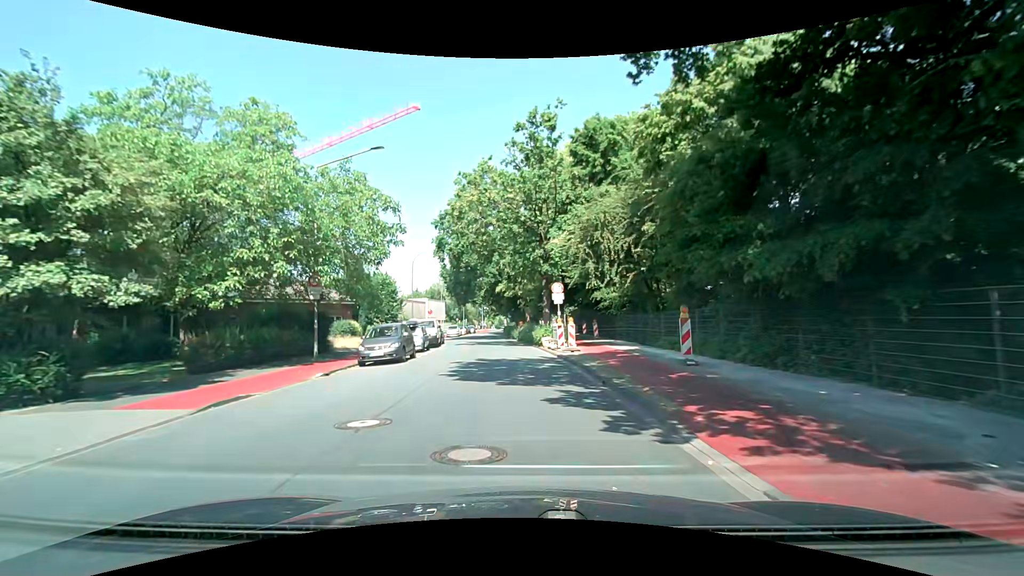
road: tertiary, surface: asphalt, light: Day
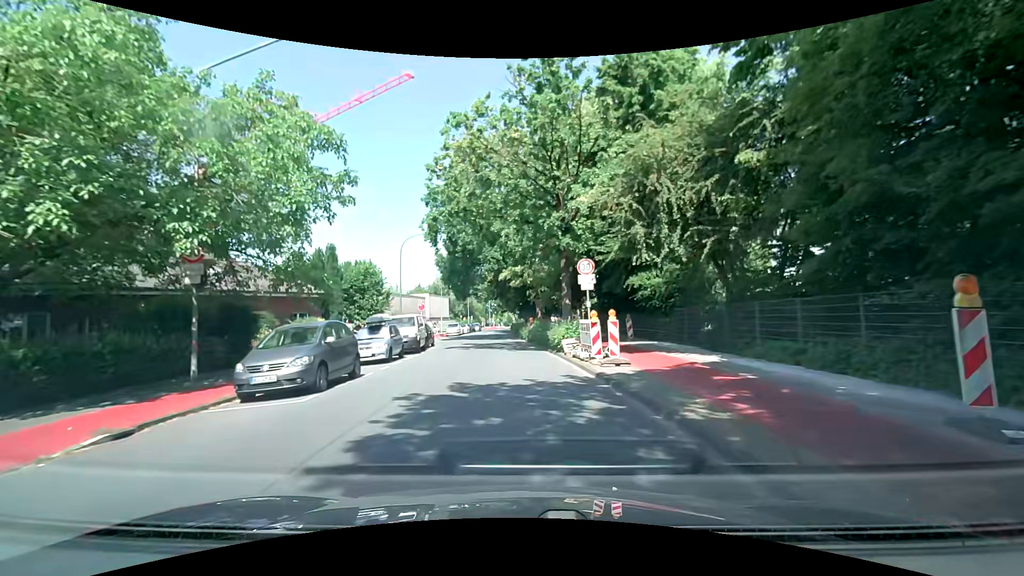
(-0.2, +8.8) m; -2°
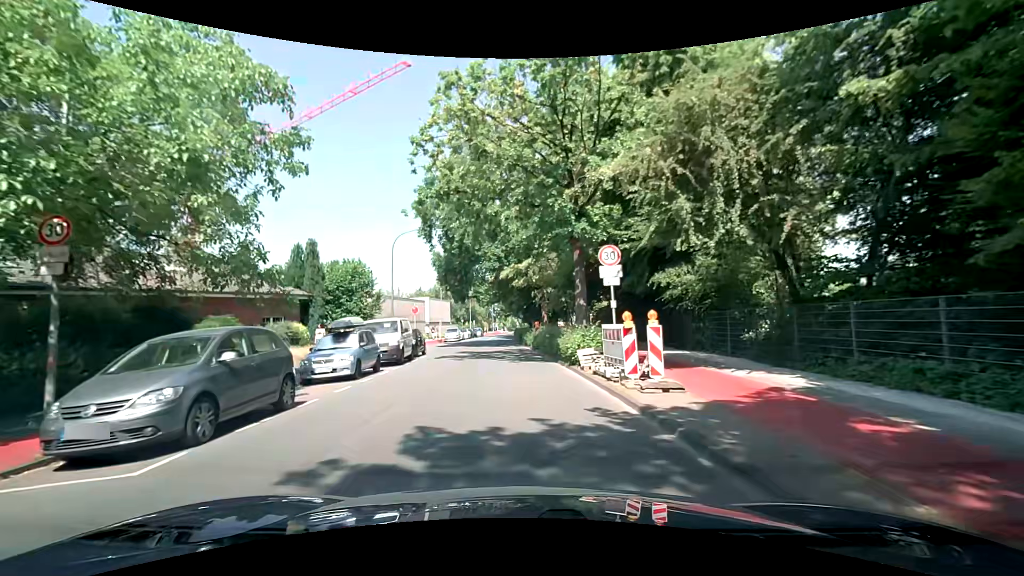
(0.0, +4.2) m; -2°
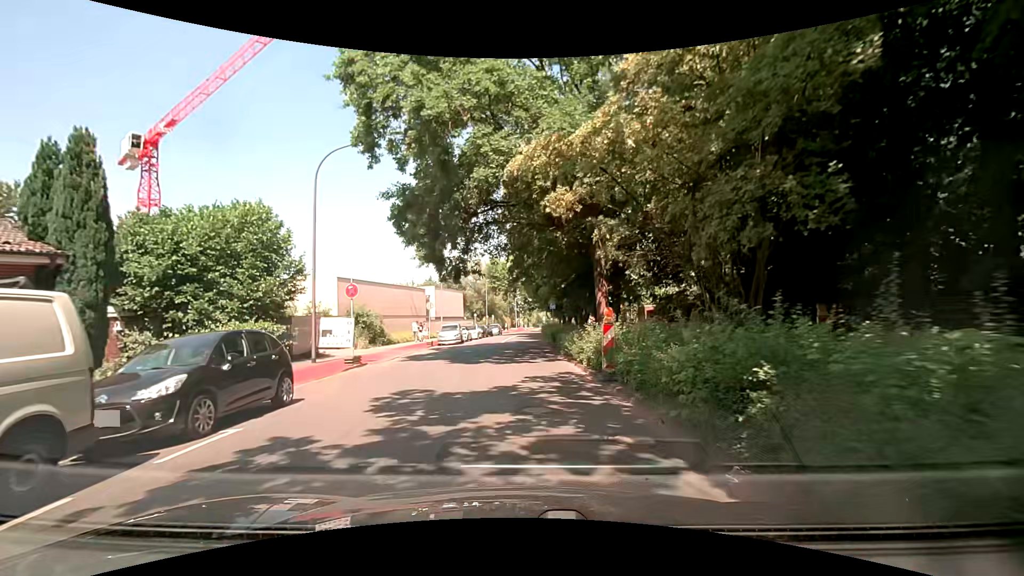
(+0.1, +19.1) m; -1°
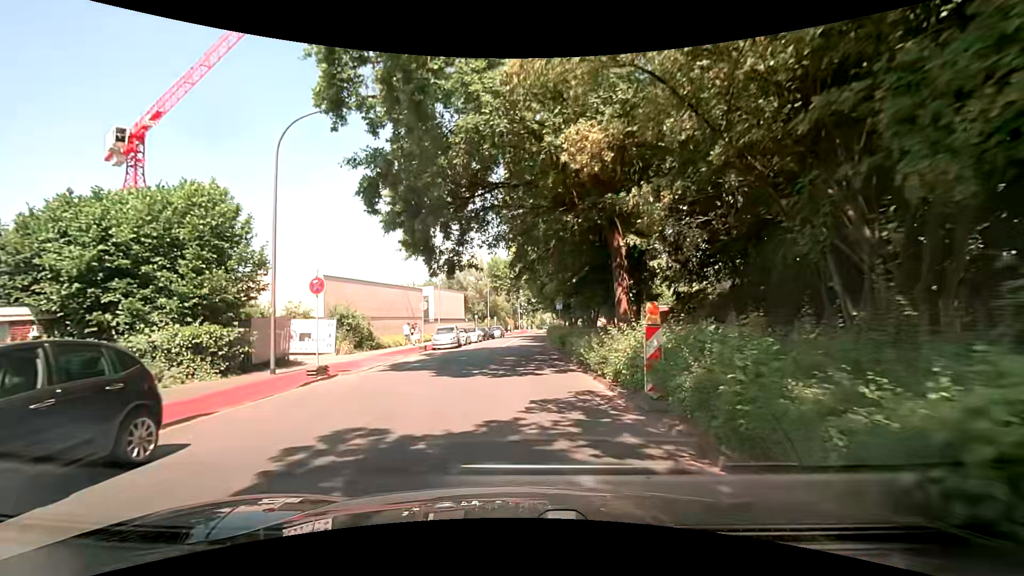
(0.0, +3.8) m; 0°
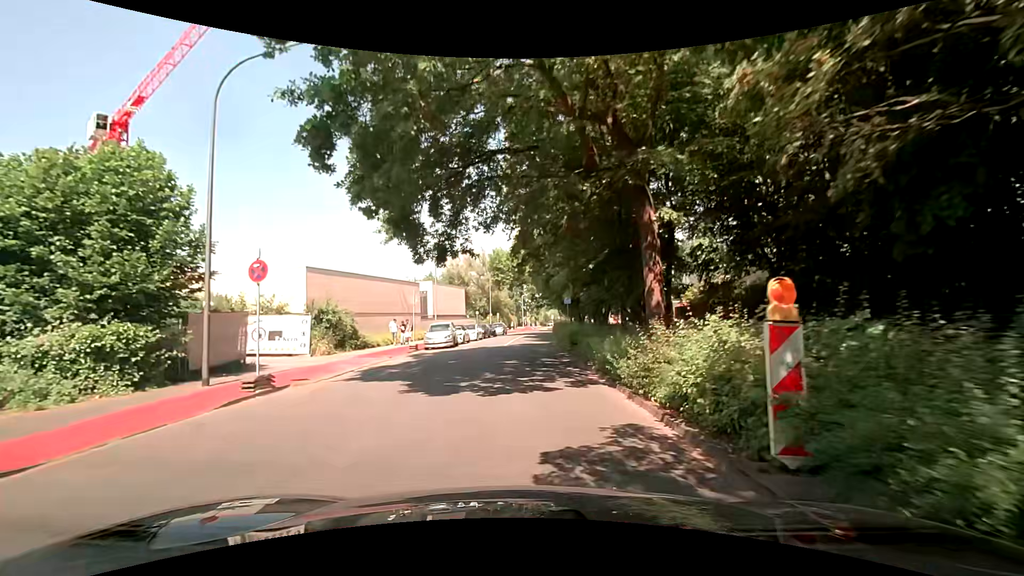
(0.0, +3.9) m; -1°
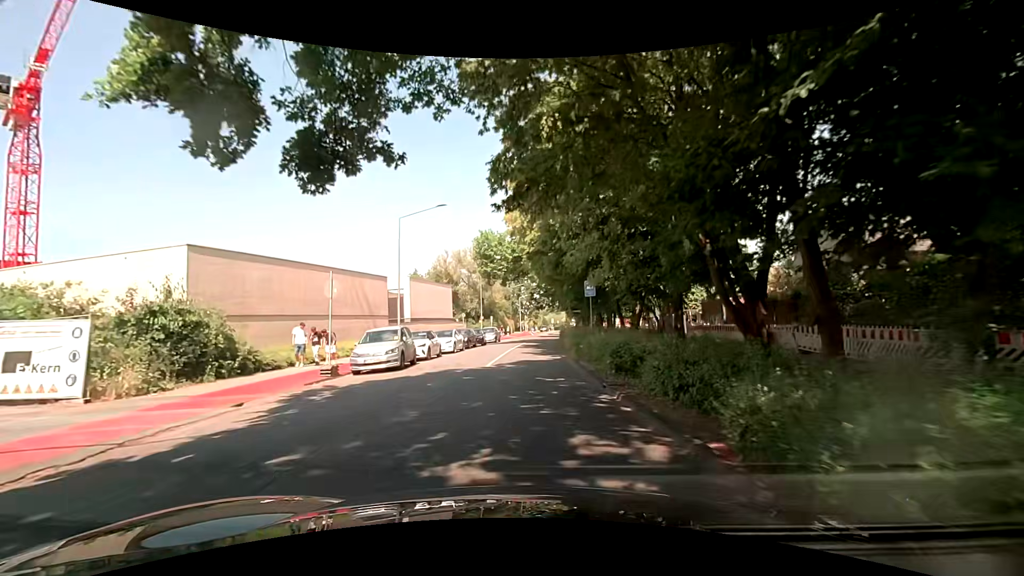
(+0.2, +12.5) m; +1°
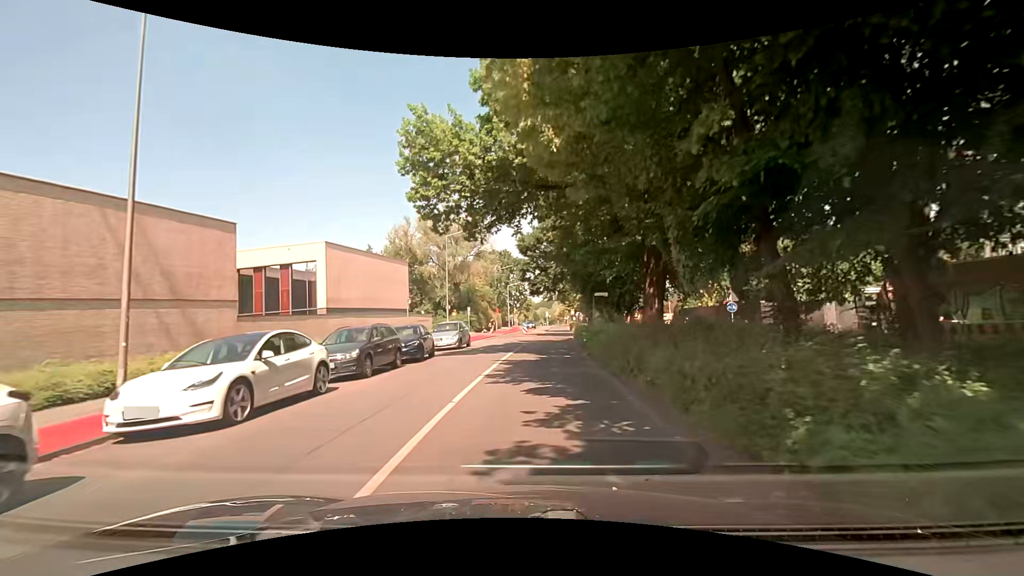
(0.0, +21.8) m; +1°
(0, +10) (0, +20) (+1, +30) (+2, +40) (+3, +50) (+3, +60) (+4, +70) (+5, +80) (+5, +90) (+6, +100) m
